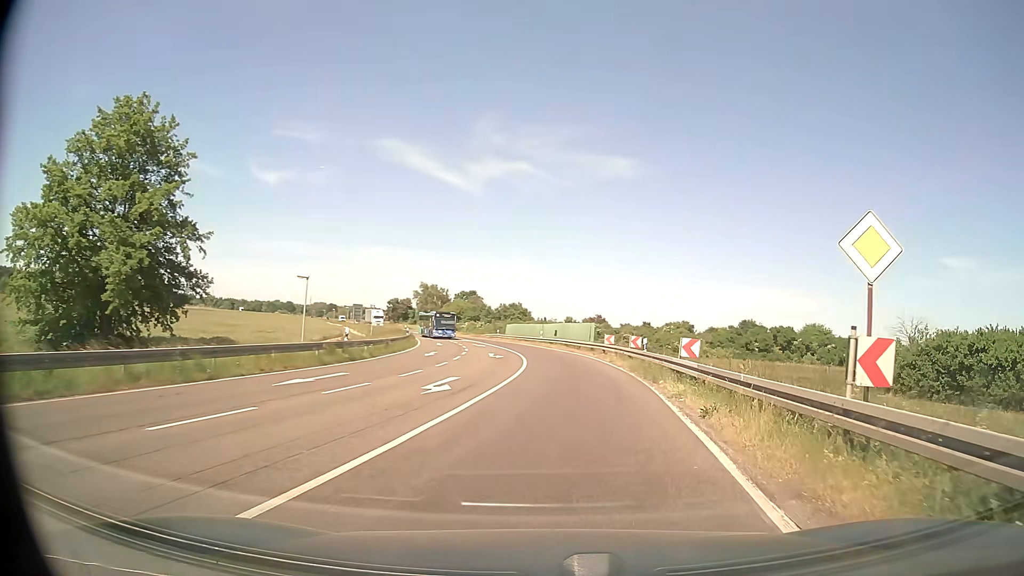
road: primary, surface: asphalt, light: Day
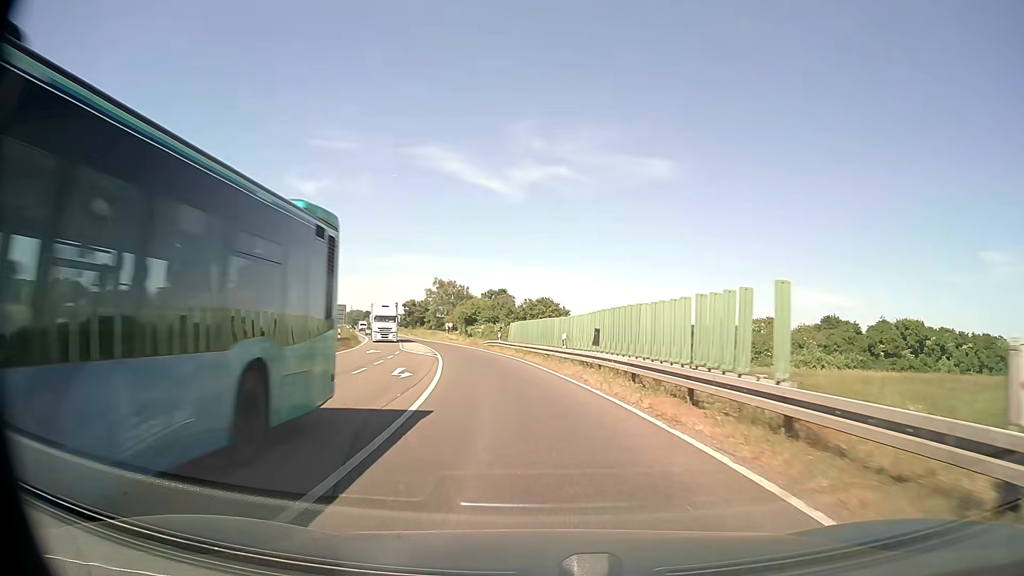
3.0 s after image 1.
(+0.6, +36.0) m; -4°
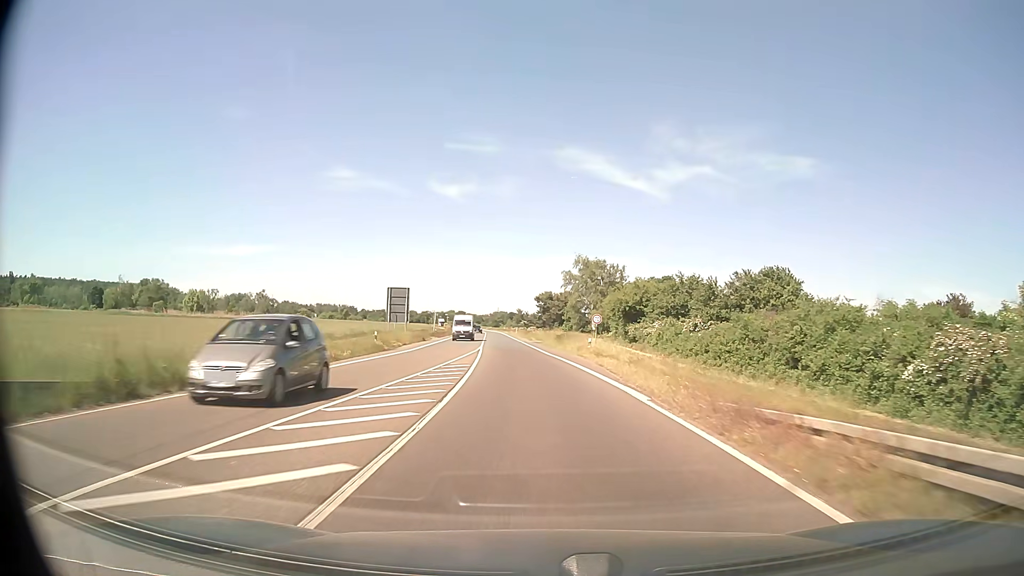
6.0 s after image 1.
(-6.4, +48.9) m; -13°
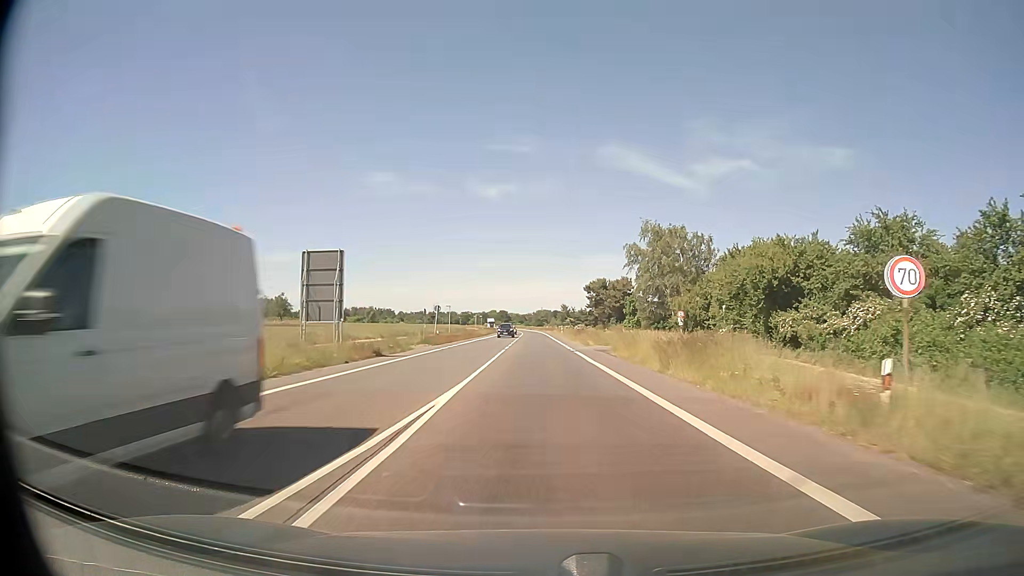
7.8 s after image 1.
(-1.3, +32.4) m; -4°
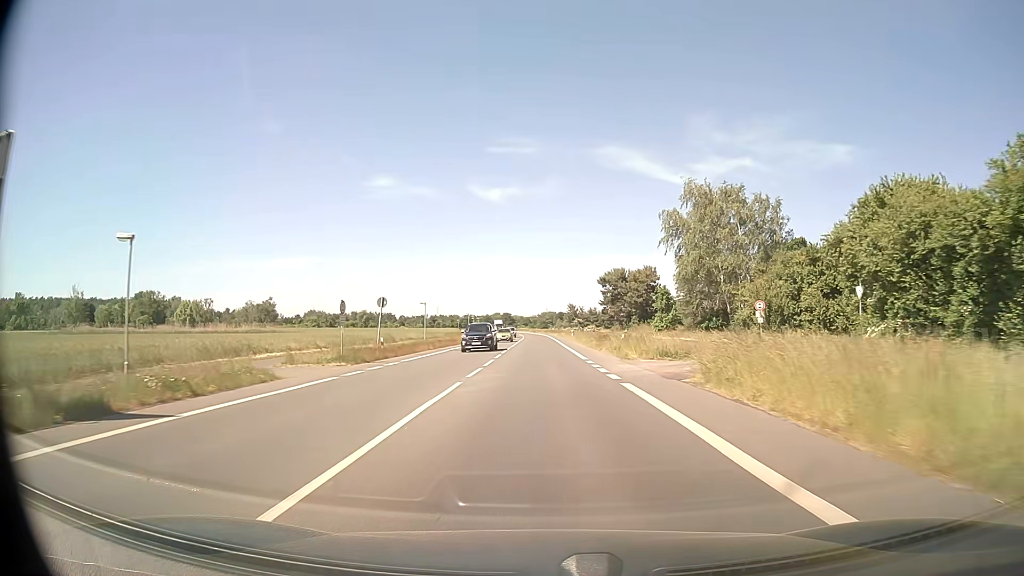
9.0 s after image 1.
(0.0, +21.8) m; 0°
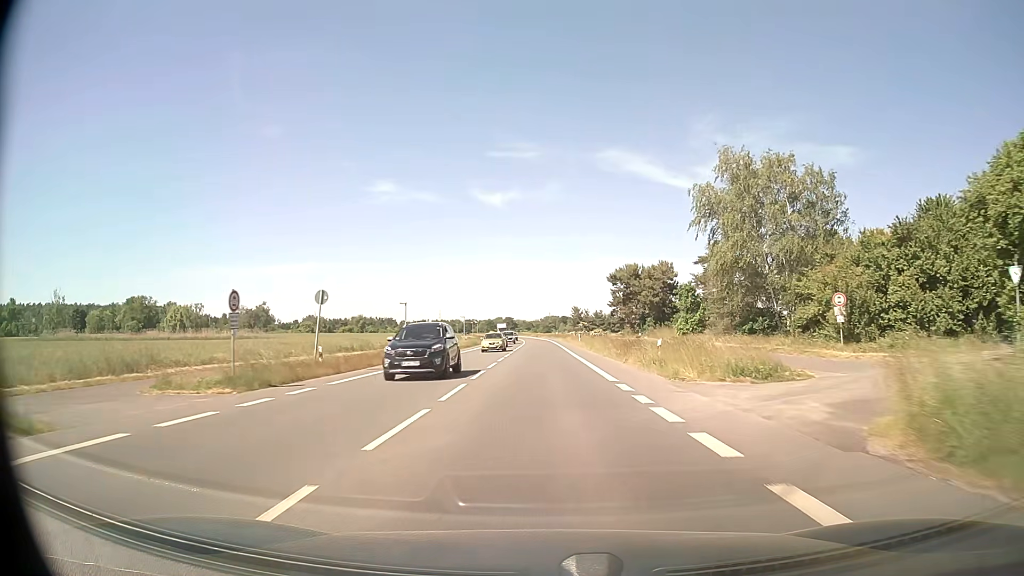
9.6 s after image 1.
(0.0, +11.0) m; 0°
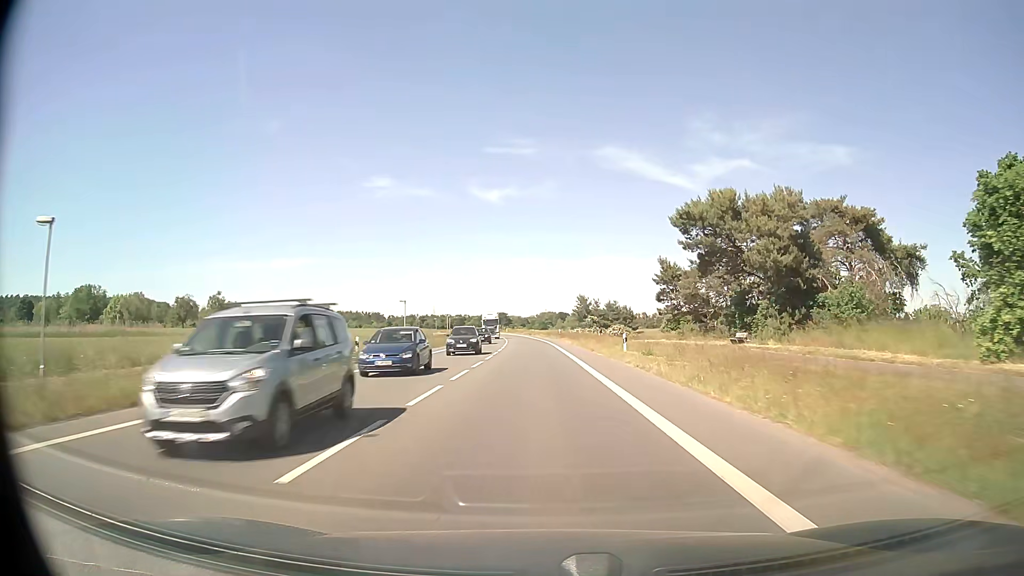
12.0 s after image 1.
(+0.2, +44.1) m; 0°
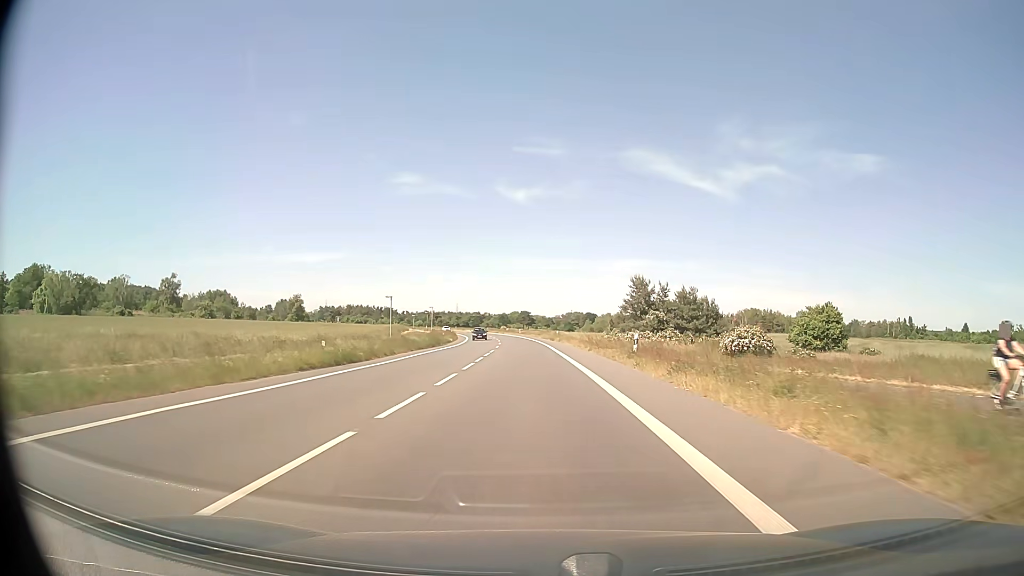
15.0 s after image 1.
(-0.4, +55.6) m; -2°
(0, +10) (0, +20) (0, +30) (-1, +40) (-1, +50) (-1, +60) (-2, +70) (-3, +80) (-3, +90) (-5, +100) m
